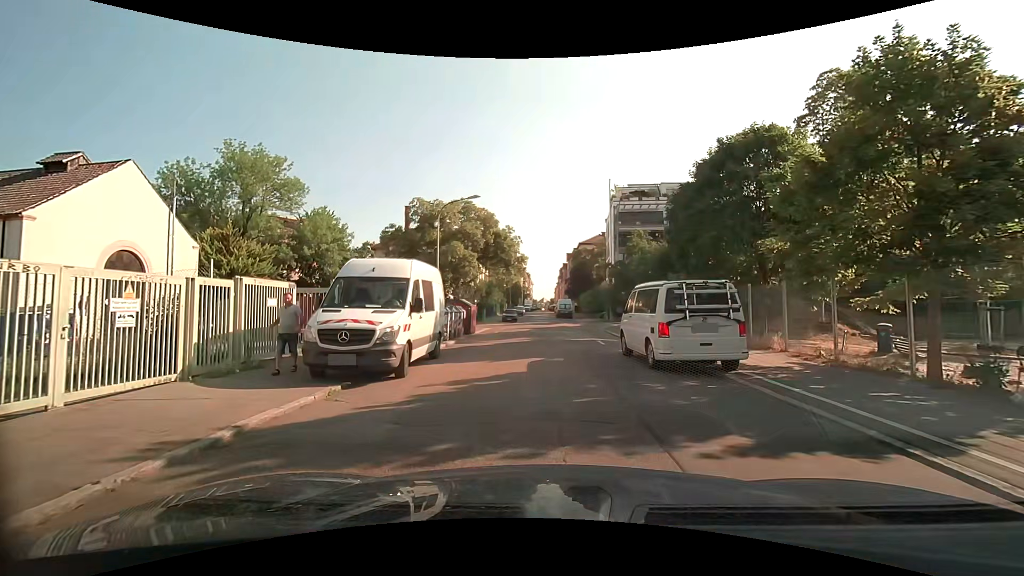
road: residential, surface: asphalt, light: Day
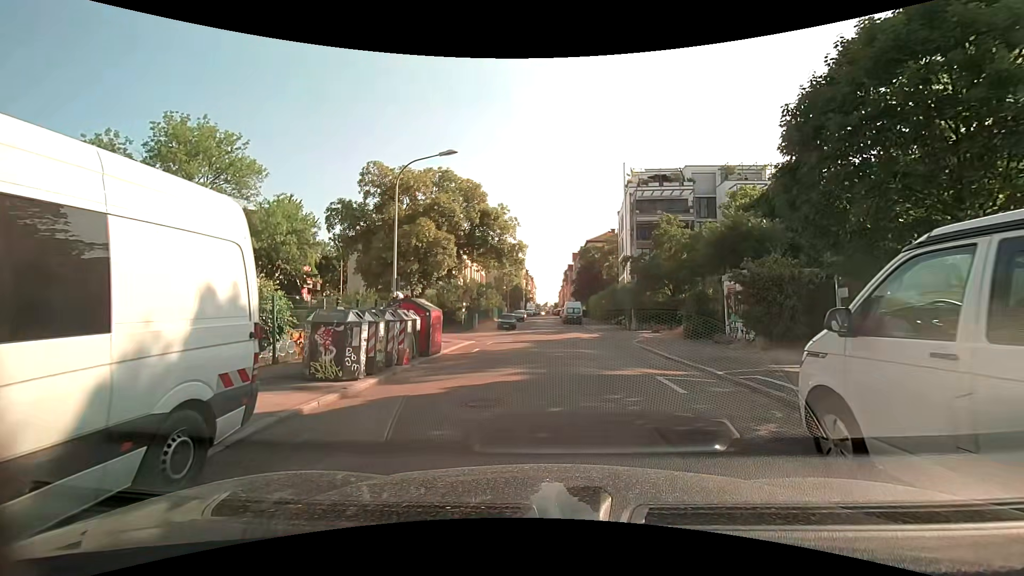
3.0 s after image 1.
(-0.2, +10.0) m; 0°
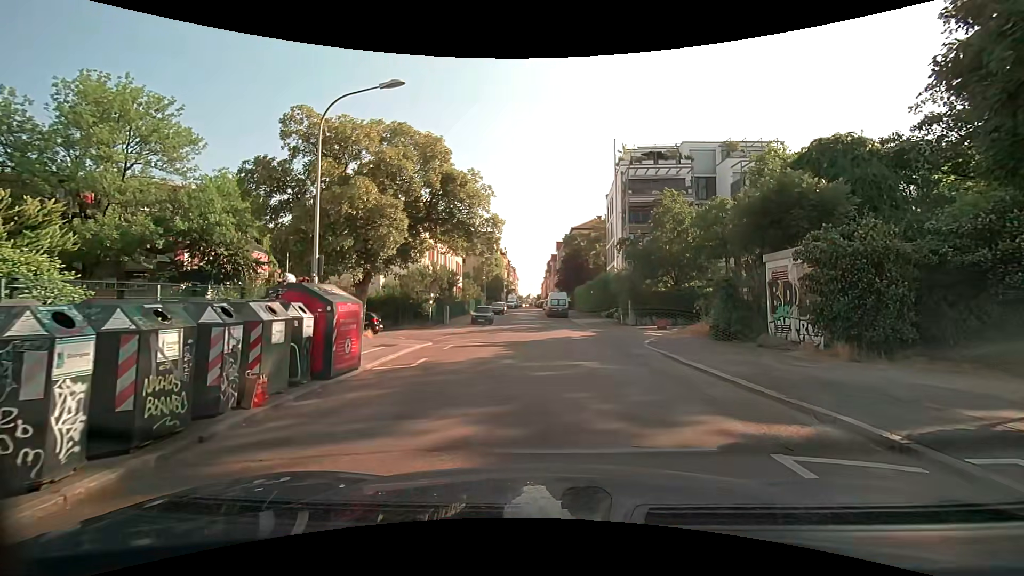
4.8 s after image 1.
(-0.1, +6.1) m; +2°
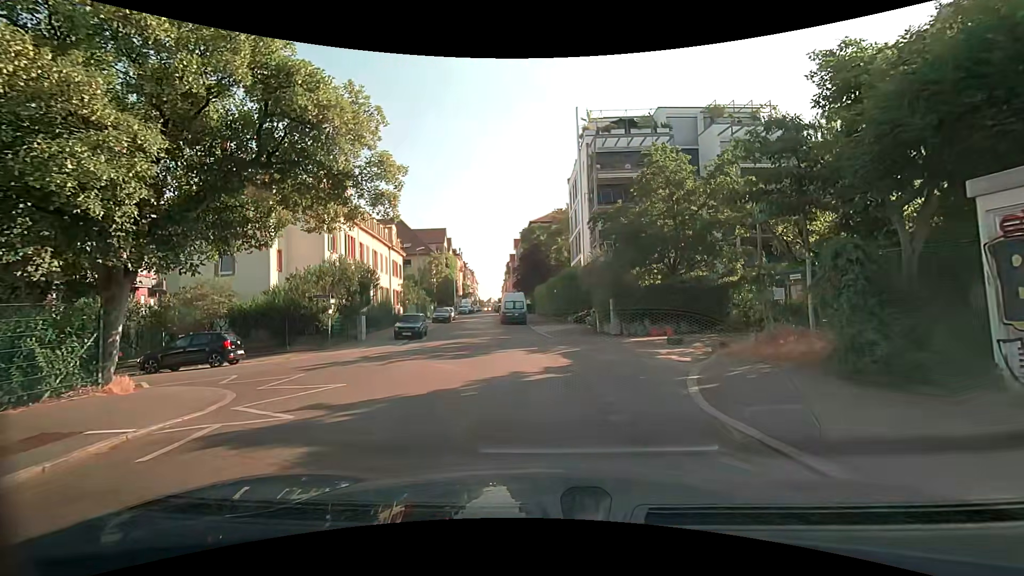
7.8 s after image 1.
(+0.4, +10.3) m; +3°
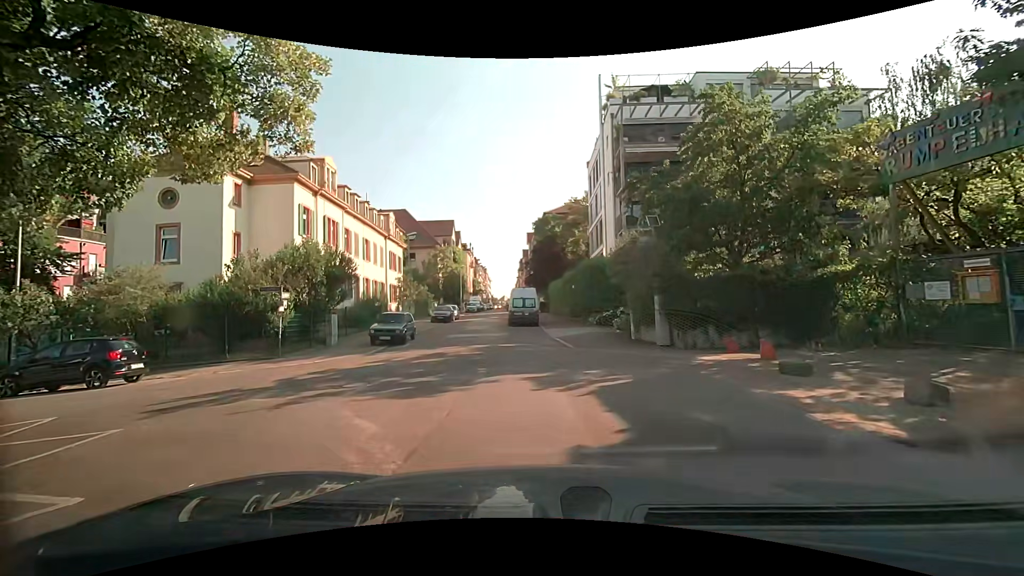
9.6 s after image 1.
(0.0, +6.2) m; -1°
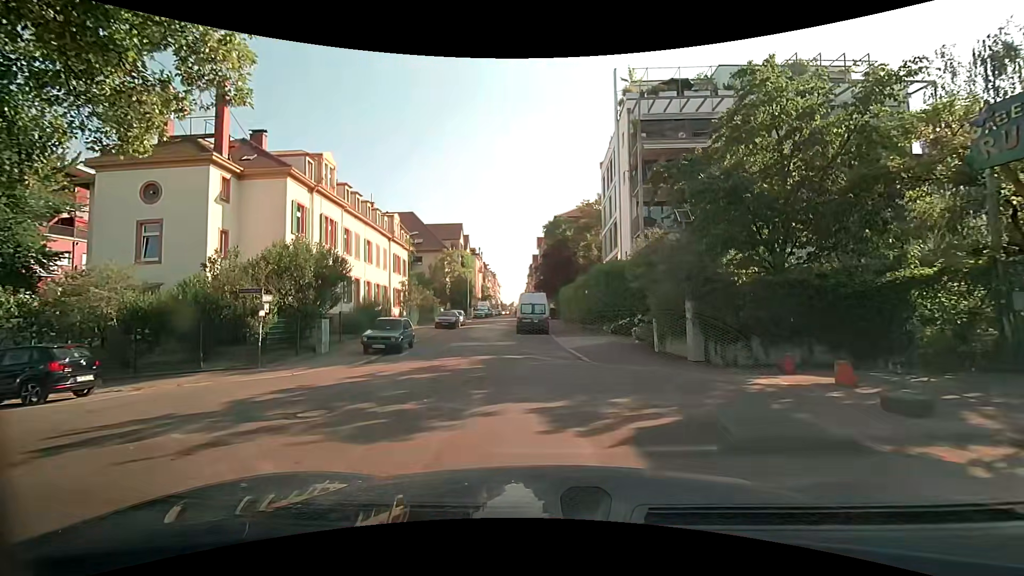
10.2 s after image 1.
(-0.1, +2.2) m; -2°
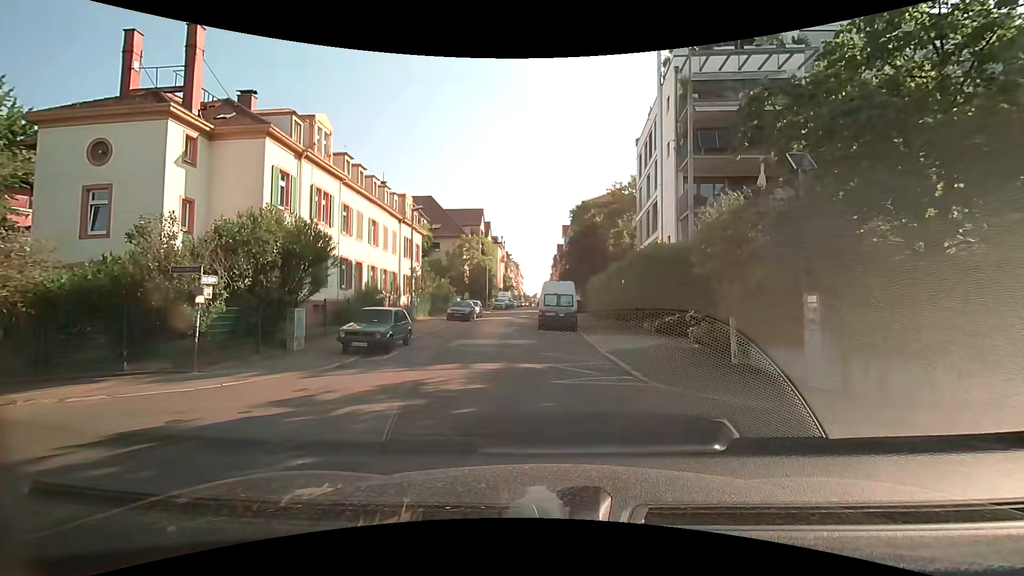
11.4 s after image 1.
(-0.1, +4.7) m; -4°
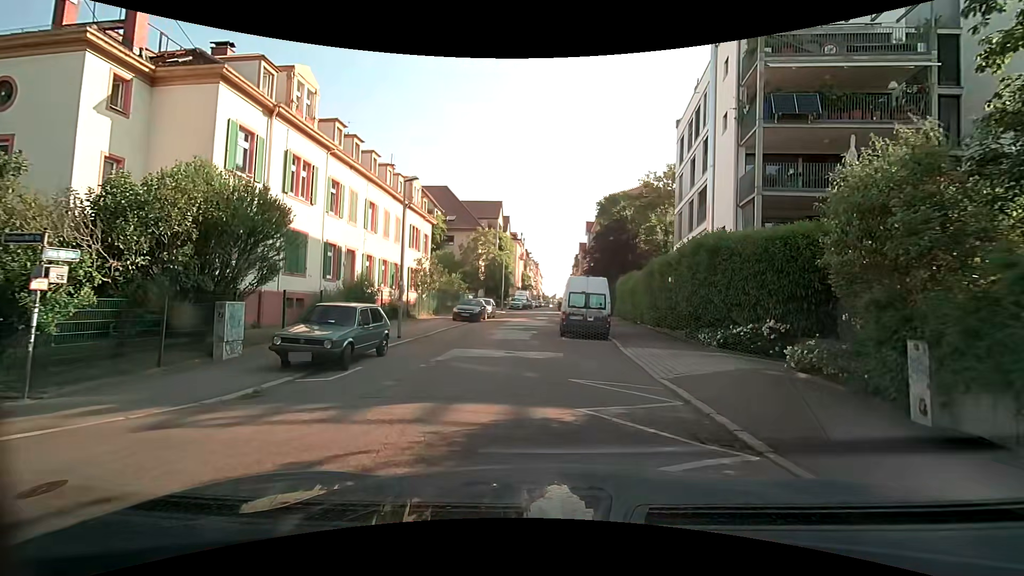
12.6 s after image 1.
(0.0, +5.1) m; 0°
